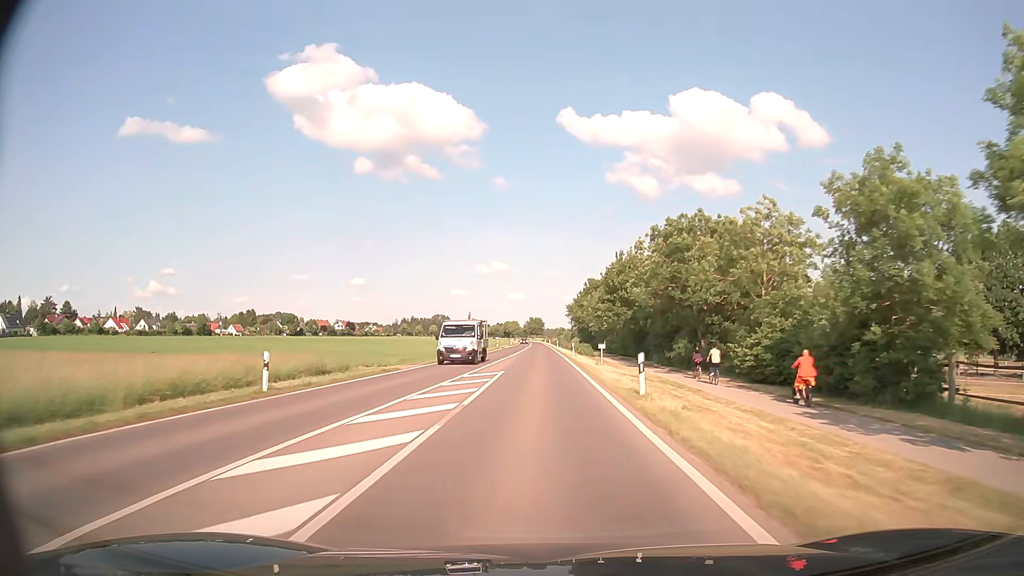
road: primary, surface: asphalt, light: Day
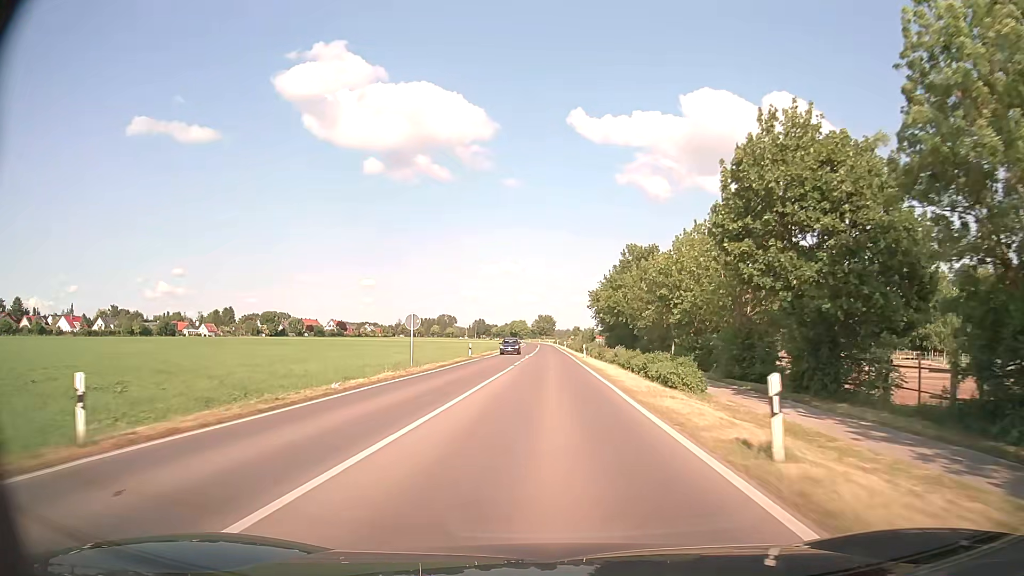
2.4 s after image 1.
(-0.4, +43.0) m; -1°
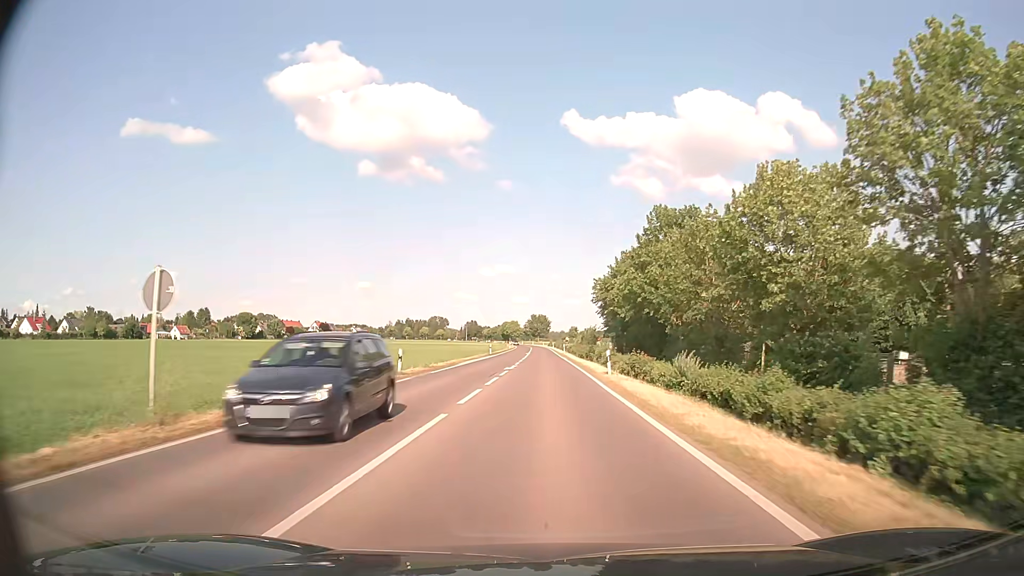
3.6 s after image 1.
(0.0, +21.6) m; 0°
(0, +10) (0, +20) (0, +30) (0, +40) (0, +50) (0, +60) (0, +70) (0, +80) (0, +90) (0, +100) m
